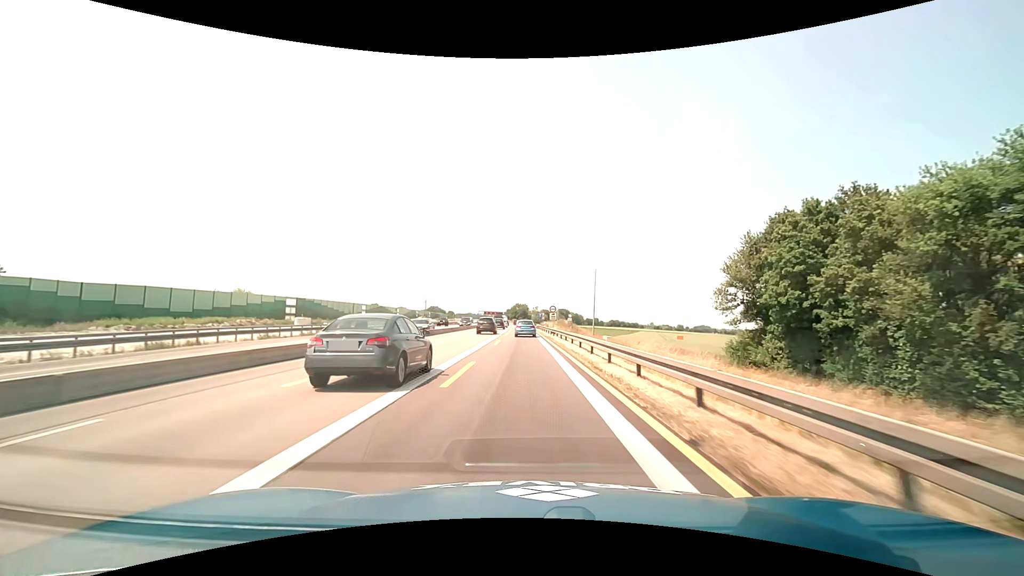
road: motorway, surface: asphalt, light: Day
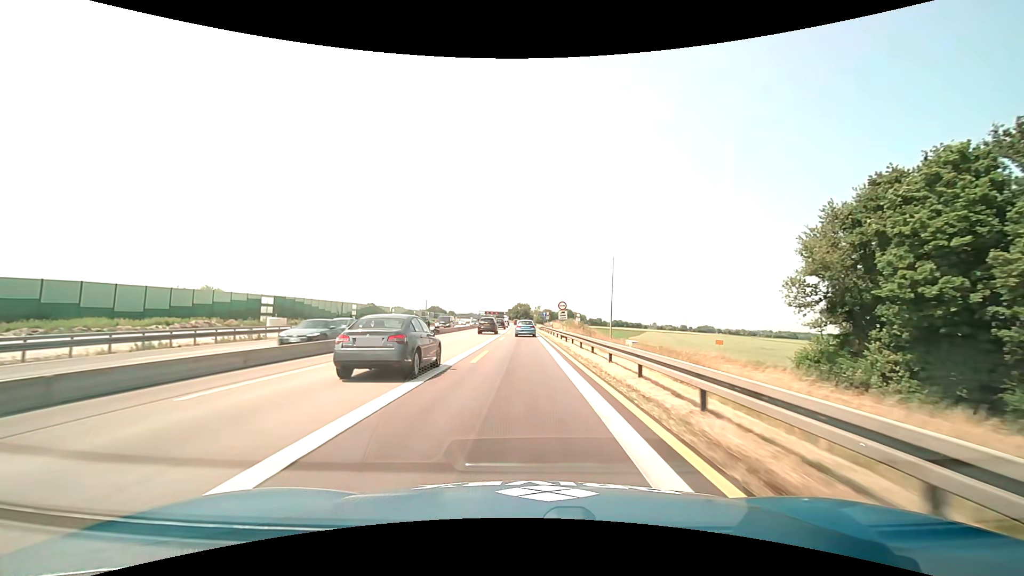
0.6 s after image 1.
(0.0, +12.3) m; 0°
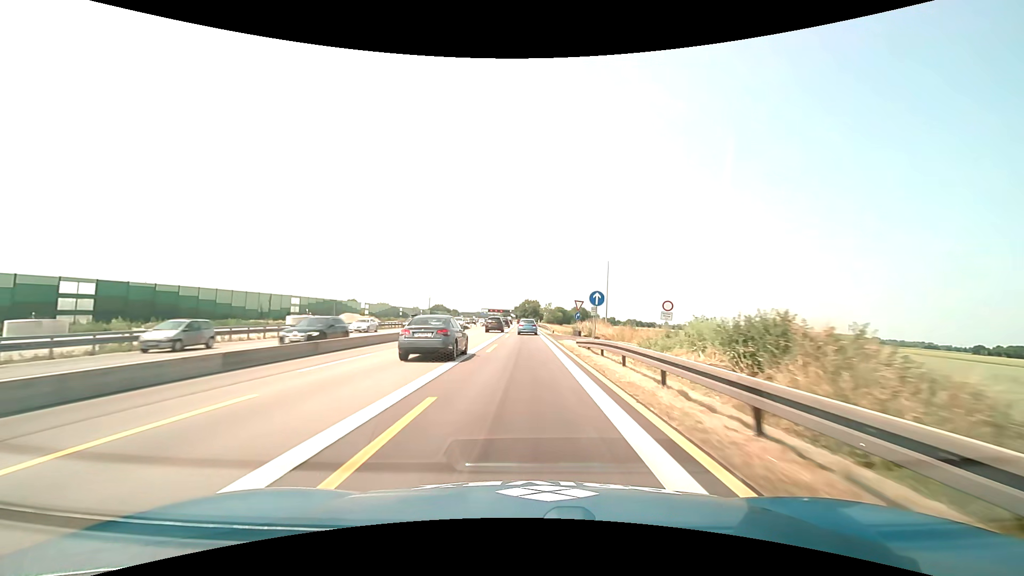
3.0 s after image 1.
(-0.3, +49.7) m; -1°
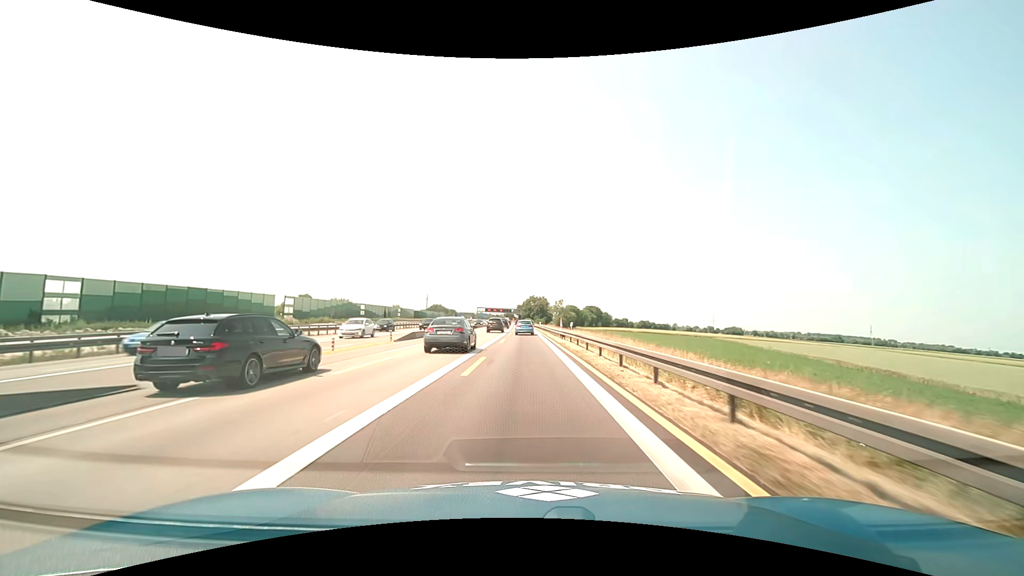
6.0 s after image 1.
(-0.4, +63.1) m; -1°
(0, +10) (0, +20) (0, +30) (0, +40) (0, +50) (0, +60) (0, +70) (-1, +80) (-1, +90) (-1, +100) m
